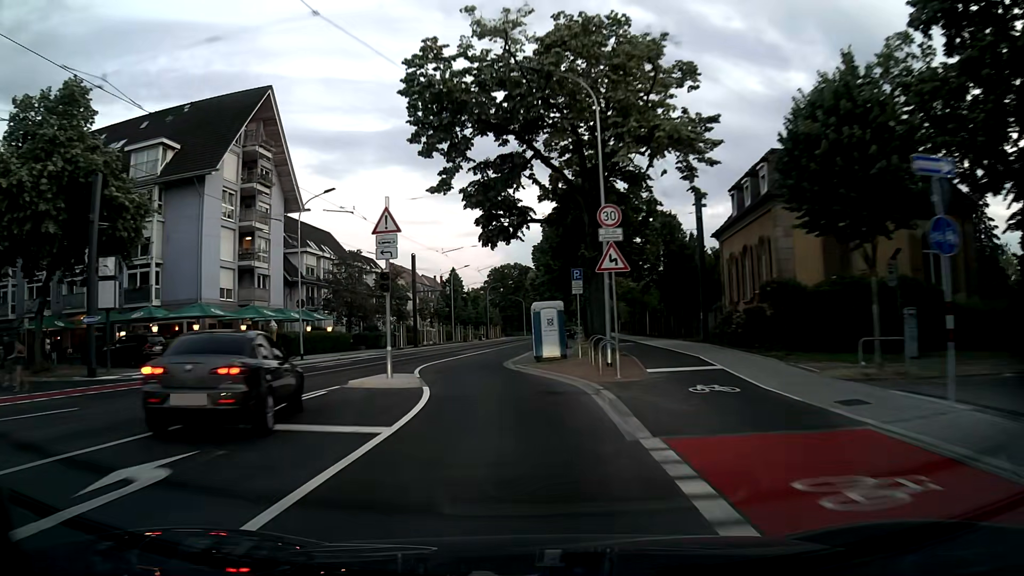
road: secondary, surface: asphalt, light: Sunrise
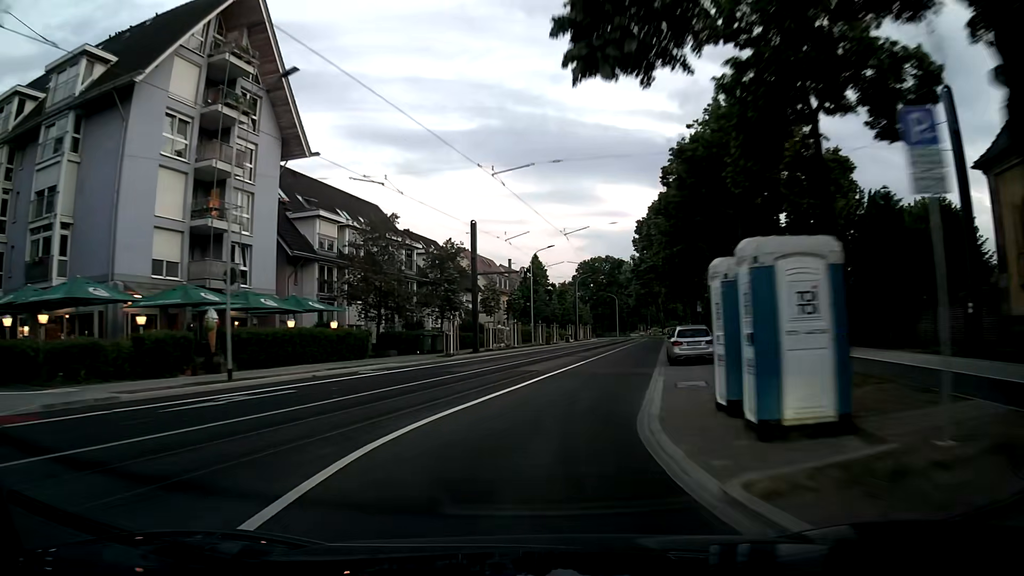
(-1.3, +18.6) m; -7°
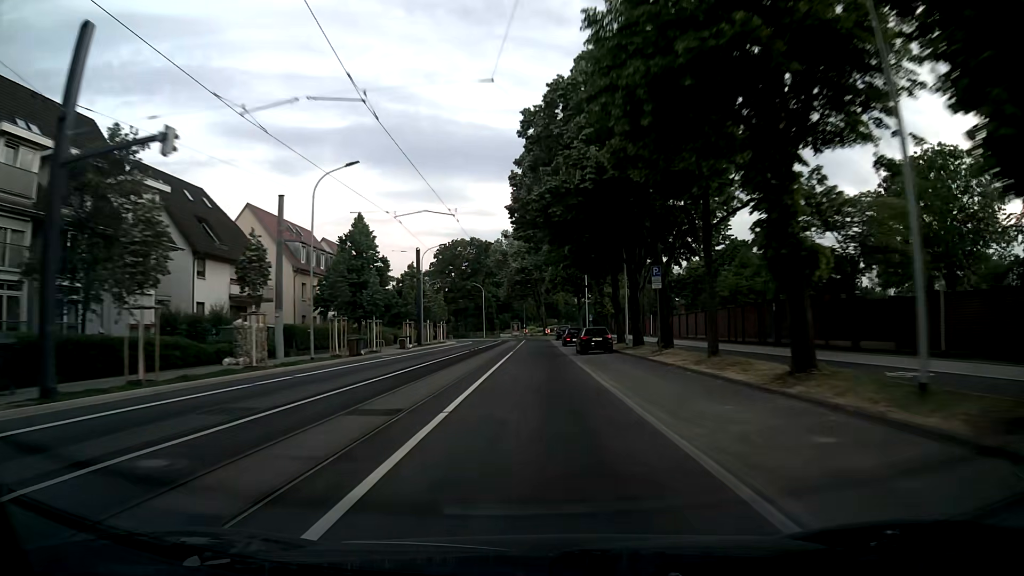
(+3.8, +31.4) m; +11°
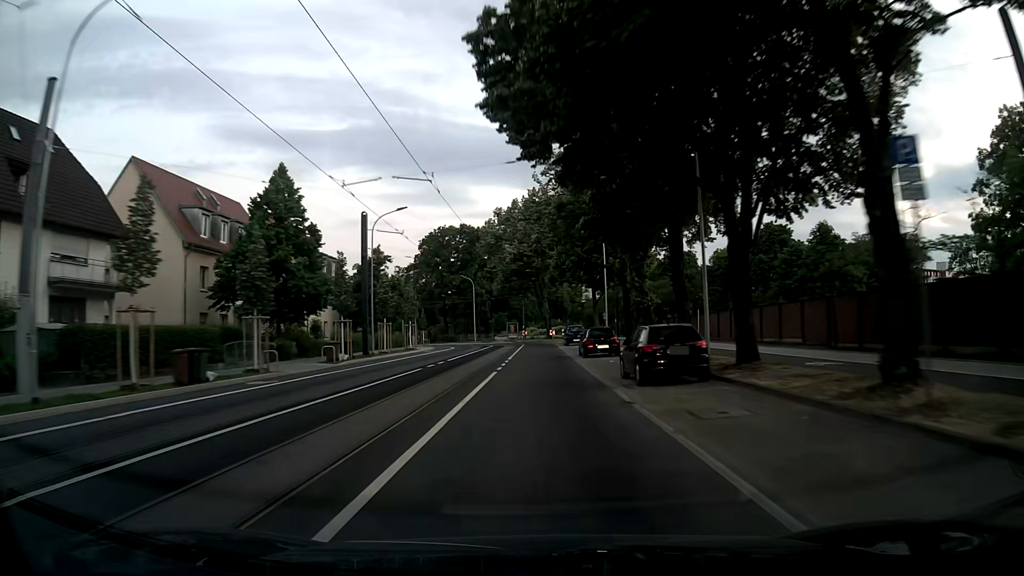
(0.0, +19.6) m; 0°
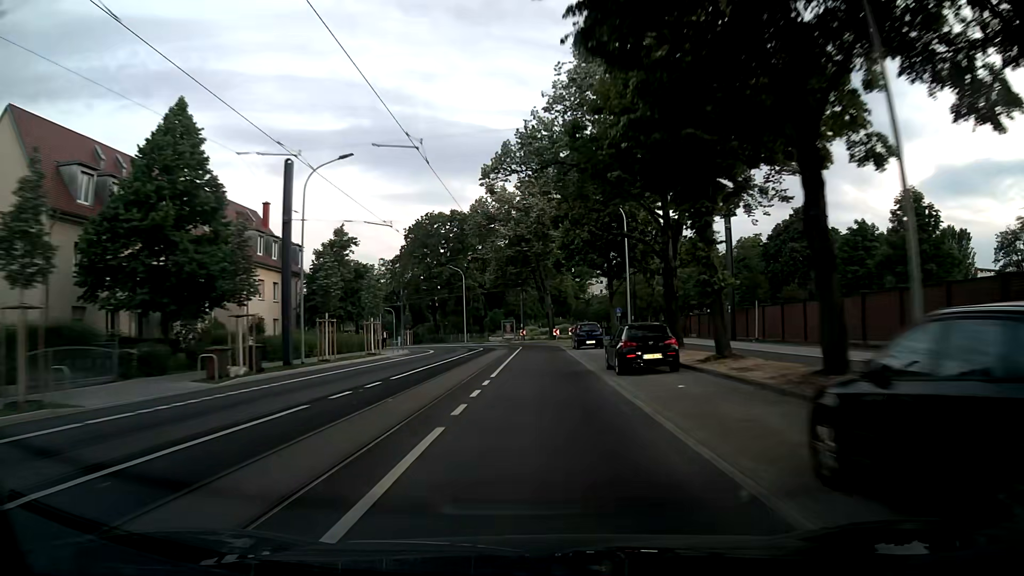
(+0.1, +13.3) m; +1°
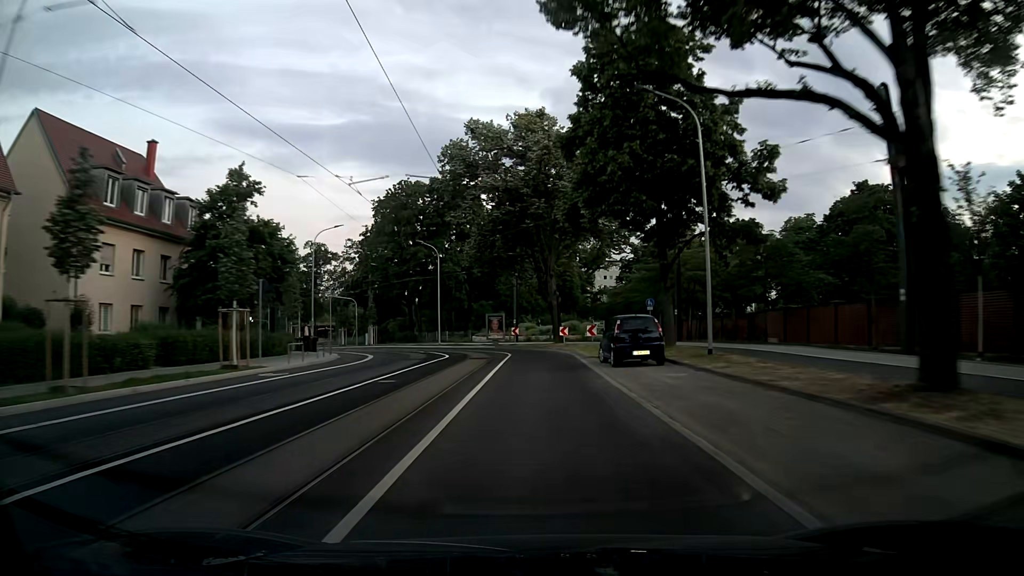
(-0.2, +20.1) m; 0°
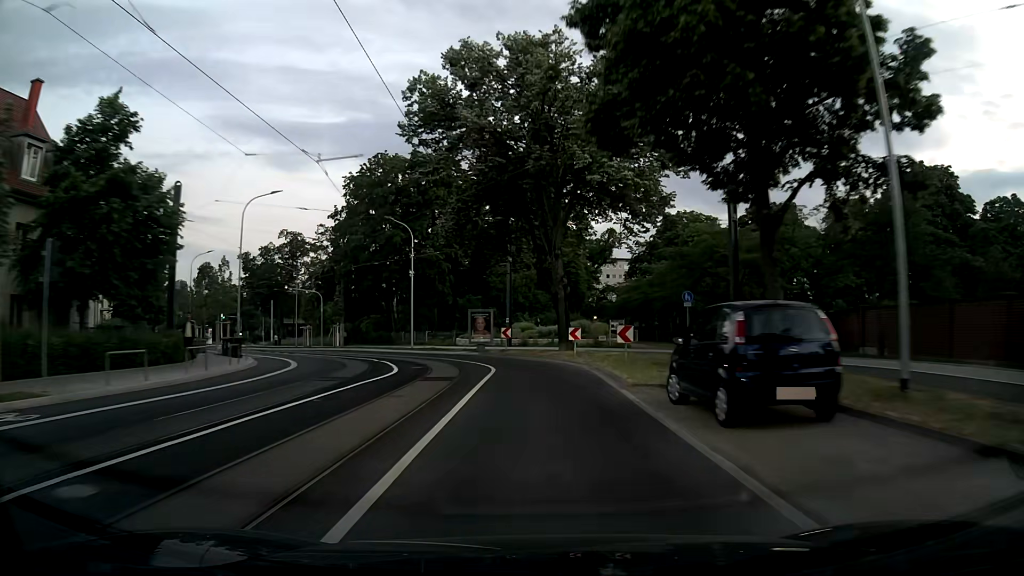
(0.0, +12.6) m; +1°
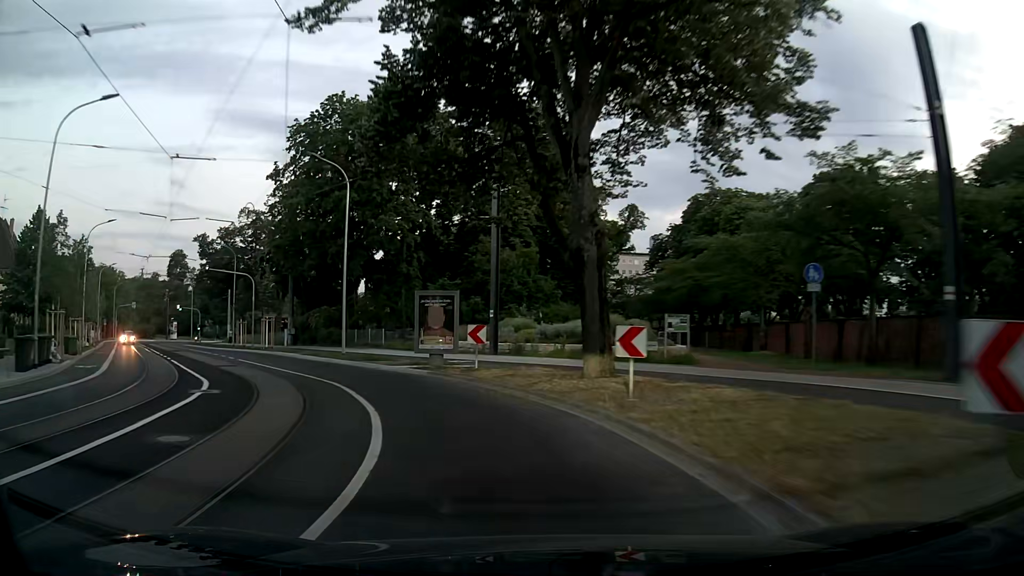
(0.0, +17.2) m; -1°
(-1, +10) (-5, +19) (-10, +28) (-16, +36) (-21, +44) (-27, +52) (-33, +60) (-39, +69) (-44, +77) (-50, +85) m
